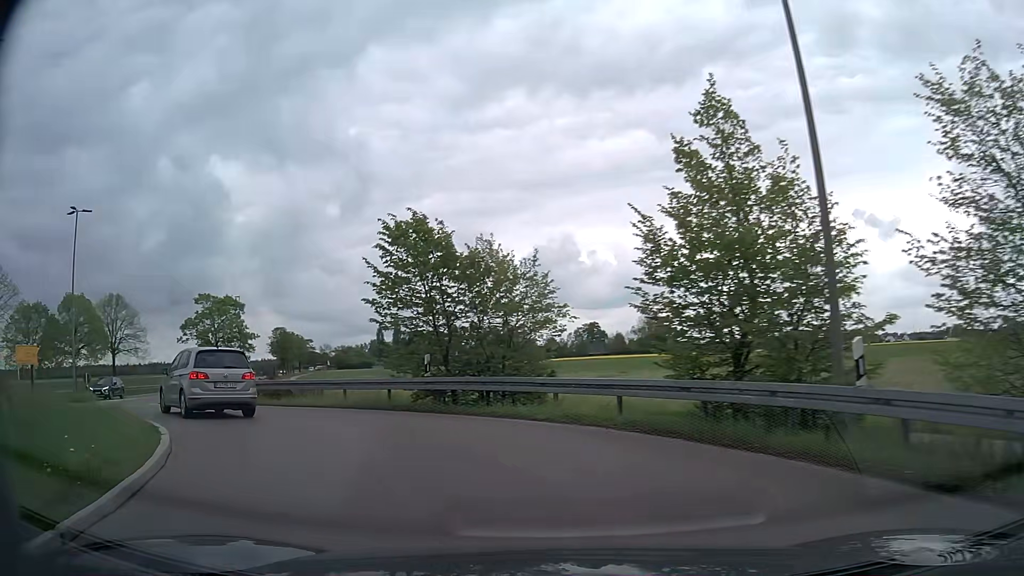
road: primary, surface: asphalt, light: Day
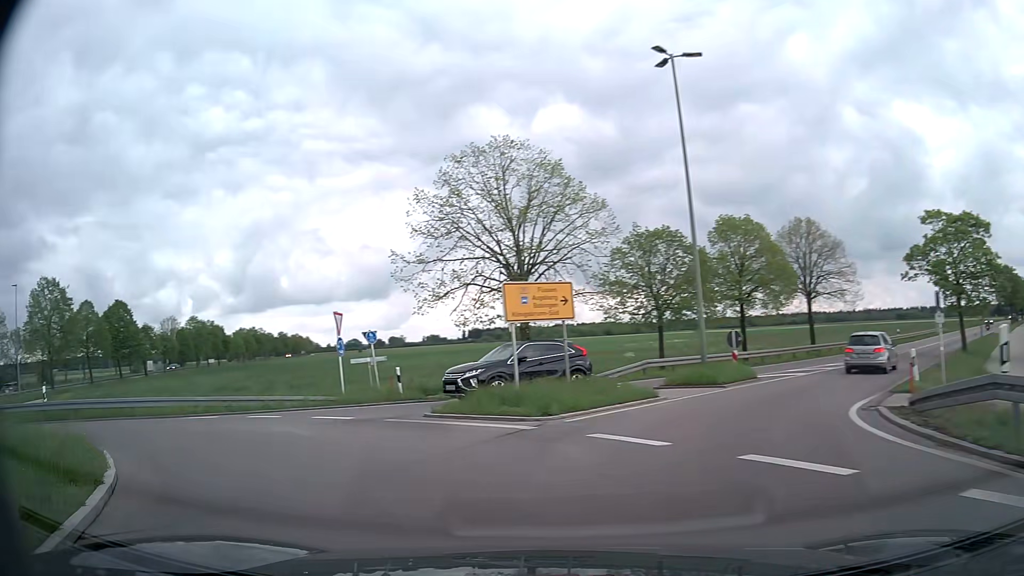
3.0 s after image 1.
(-8.6, +16.4) m; -60°
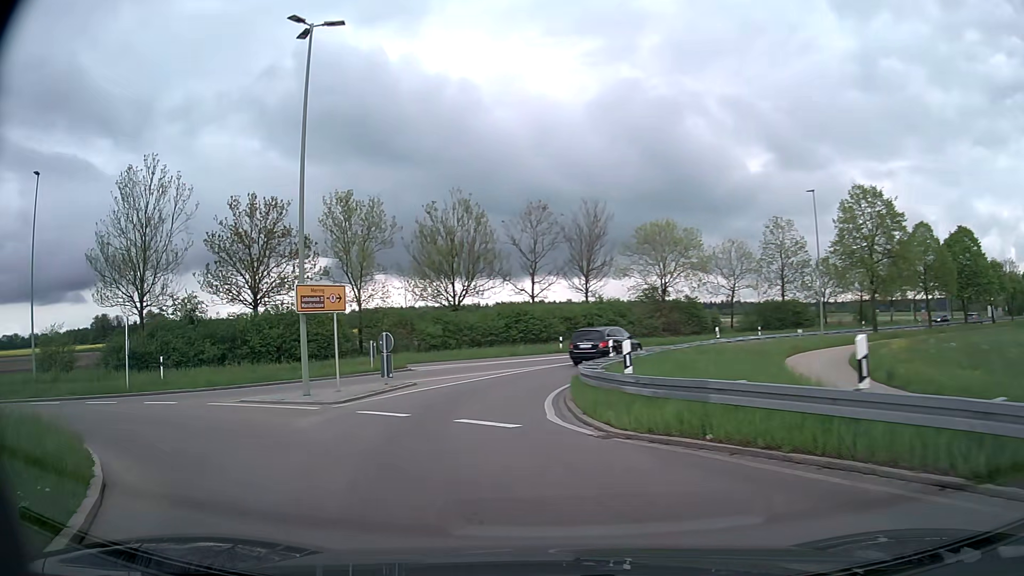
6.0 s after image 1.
(-11.8, +14.8) m; -72°
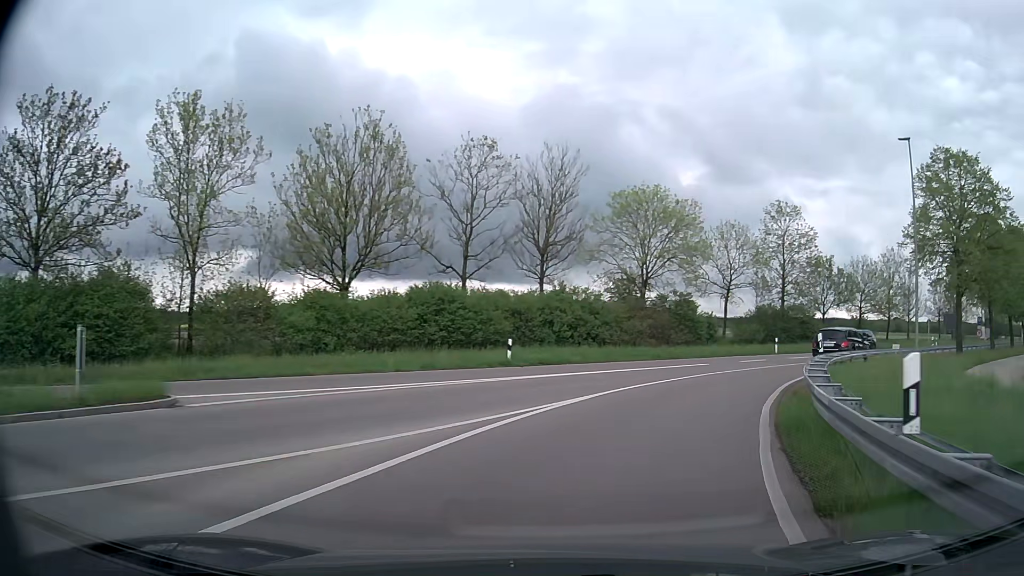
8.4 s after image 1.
(-1.5, +19.3) m; +5°
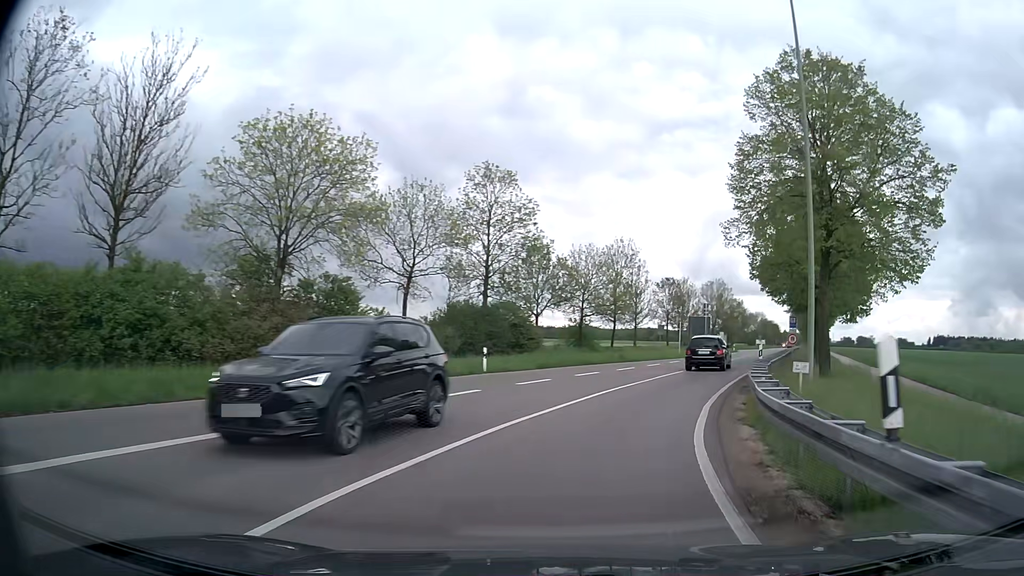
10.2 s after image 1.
(+3.9, +17.0) m; +26°
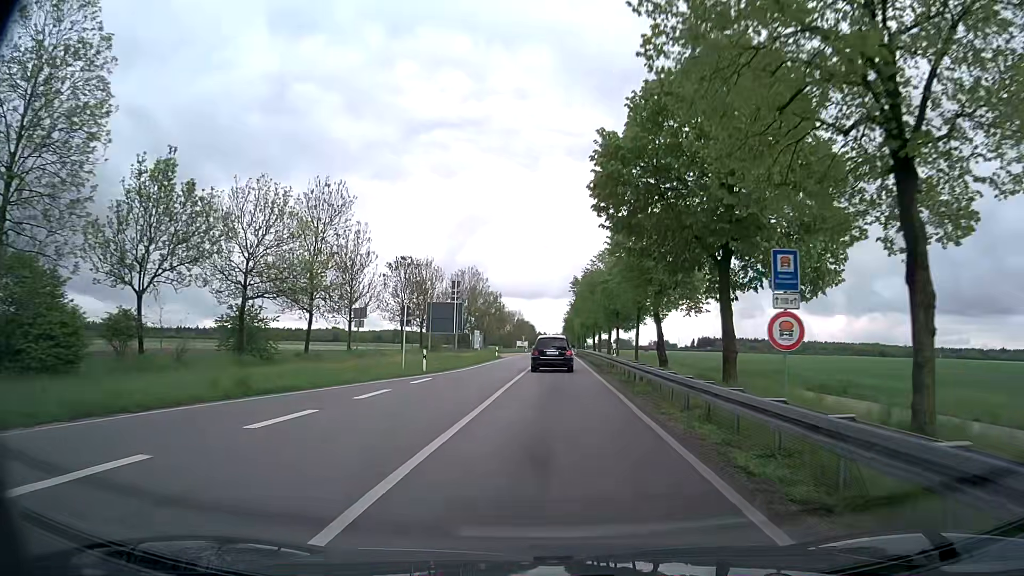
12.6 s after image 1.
(+6.3, +27.6) m; +22°
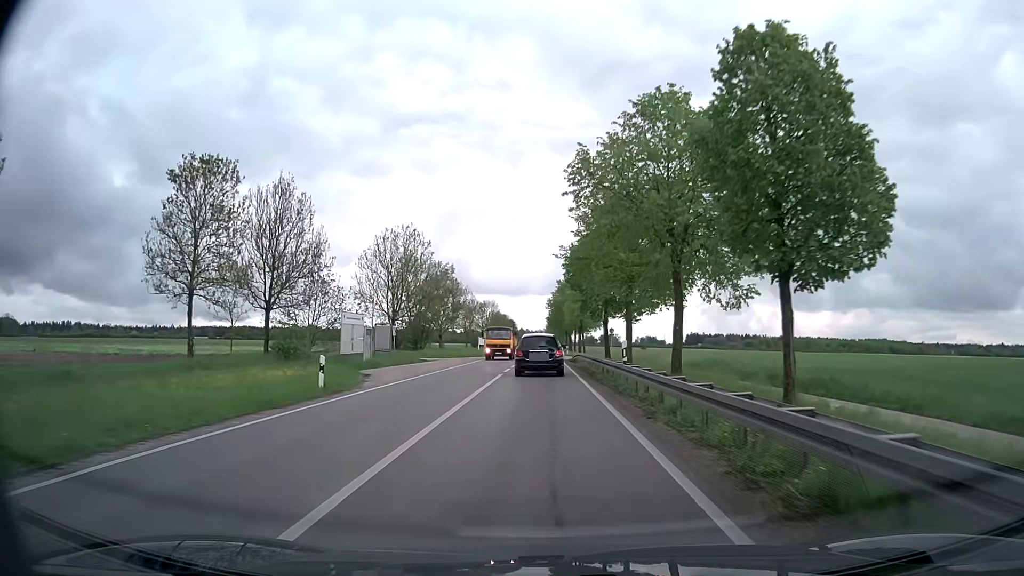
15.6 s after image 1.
(+1.2, +44.3) m; +2°
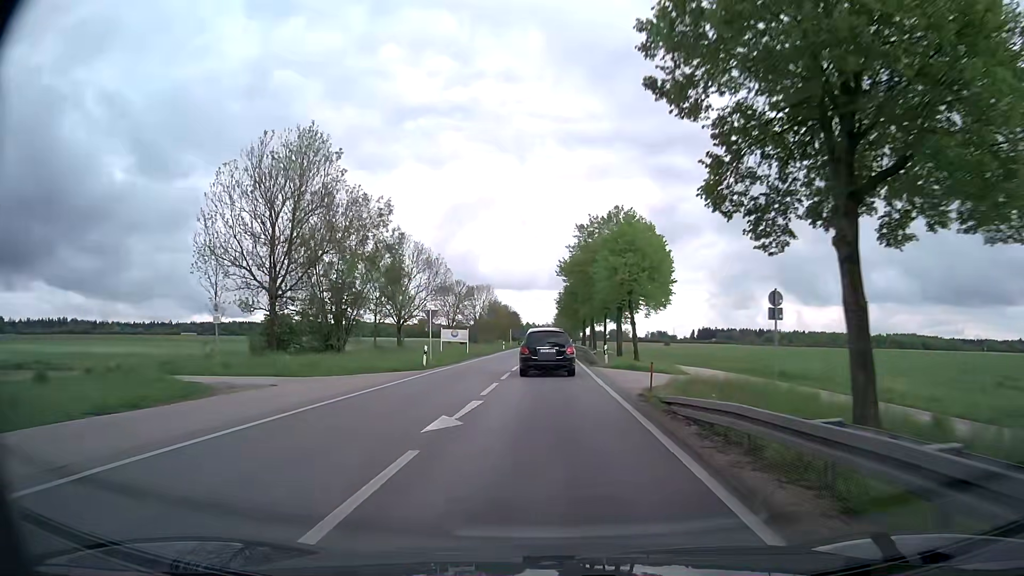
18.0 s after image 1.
(-0.2, +38.7) m; -1°
(0, +10) (0, +20) (0, +30) (0, +40) (0, +50) (0, +60) (0, +70) (+1, +80) (+1, +90) (+1, +100) m
